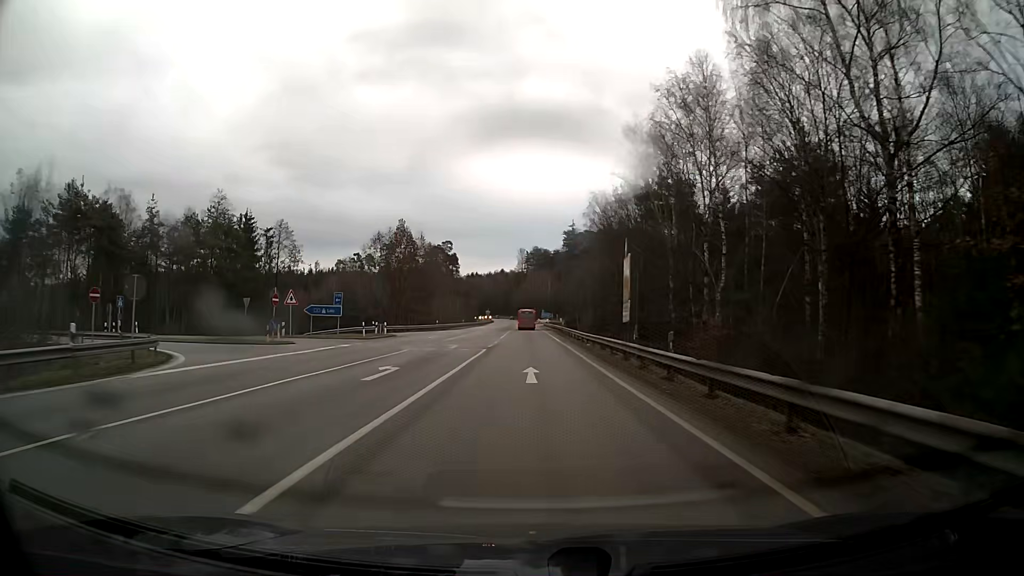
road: secondary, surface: asphalt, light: Day
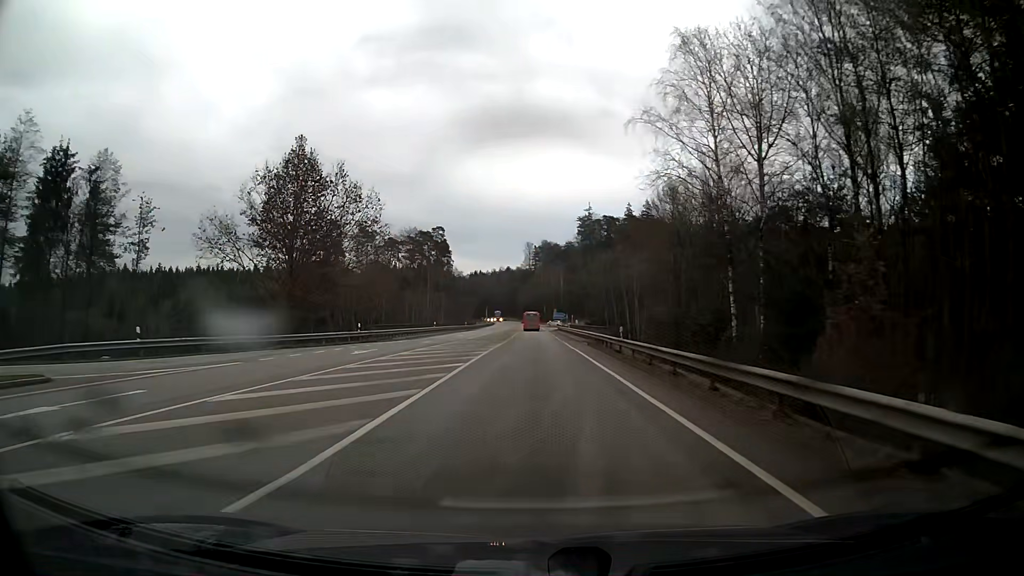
(-0.3, +43.1) m; -1°
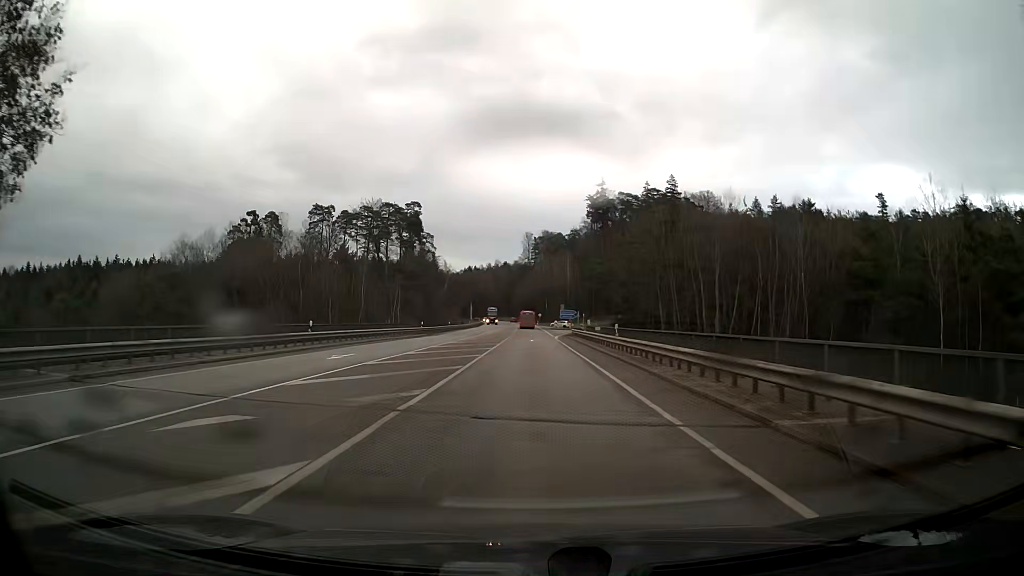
(0.0, +43.1) m; 0°
